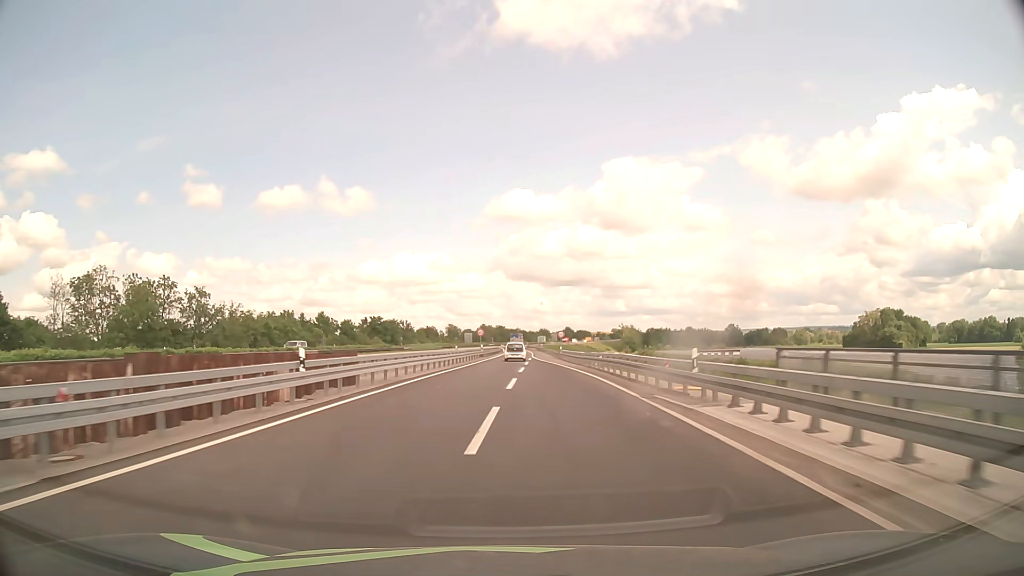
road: motorway_link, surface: asphalt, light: Day
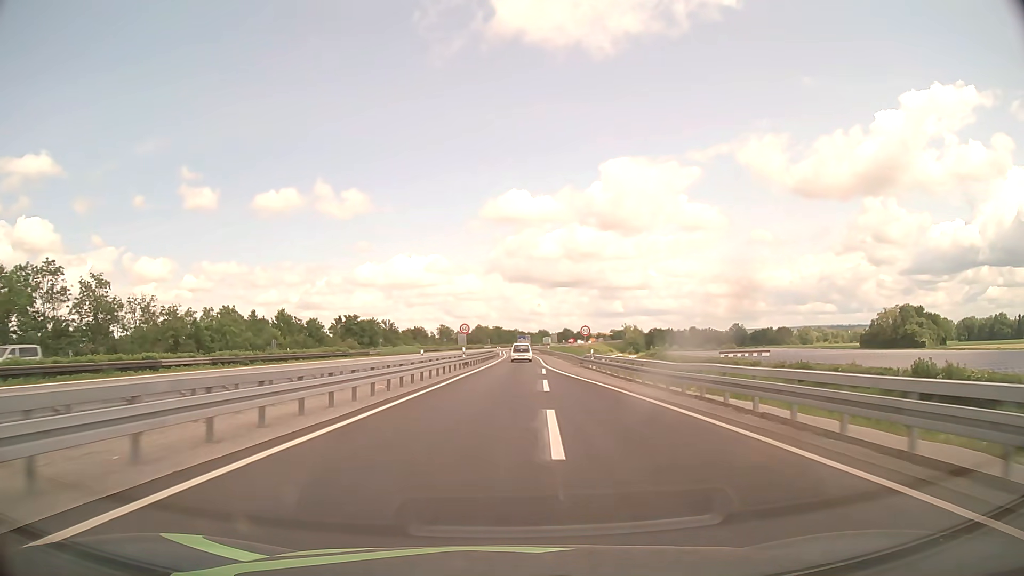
(0.0, +24.6) m; 0°
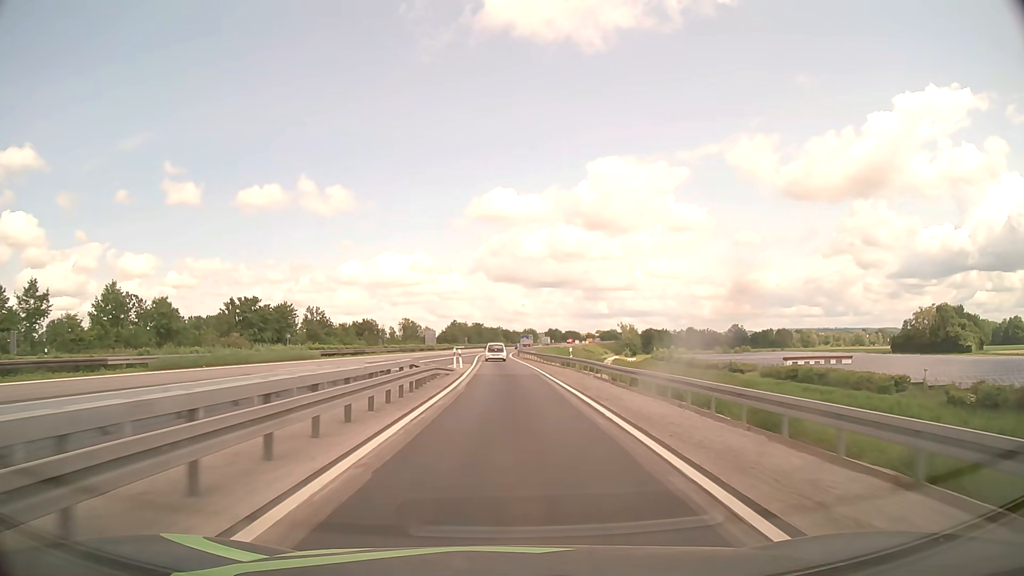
(+0.8, +51.5) m; +1°
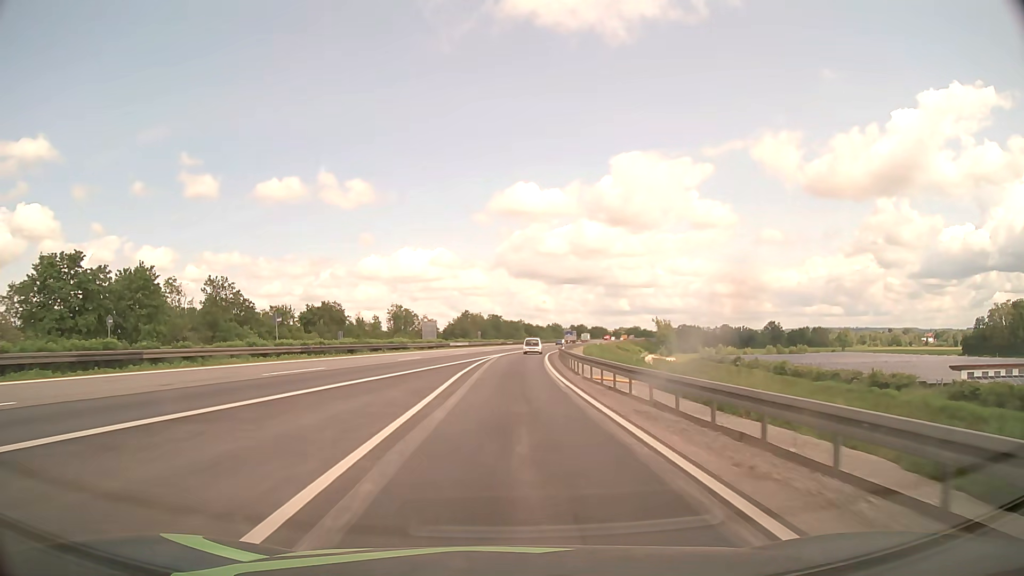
(-0.5, +47.0) m; -2°
(0, +10) (0, +20) (0, +30) (0, +40) (+1, +50) (+1, +60) (+2, +70) (+3, +80) (+5, +90) (+6, +100) m
